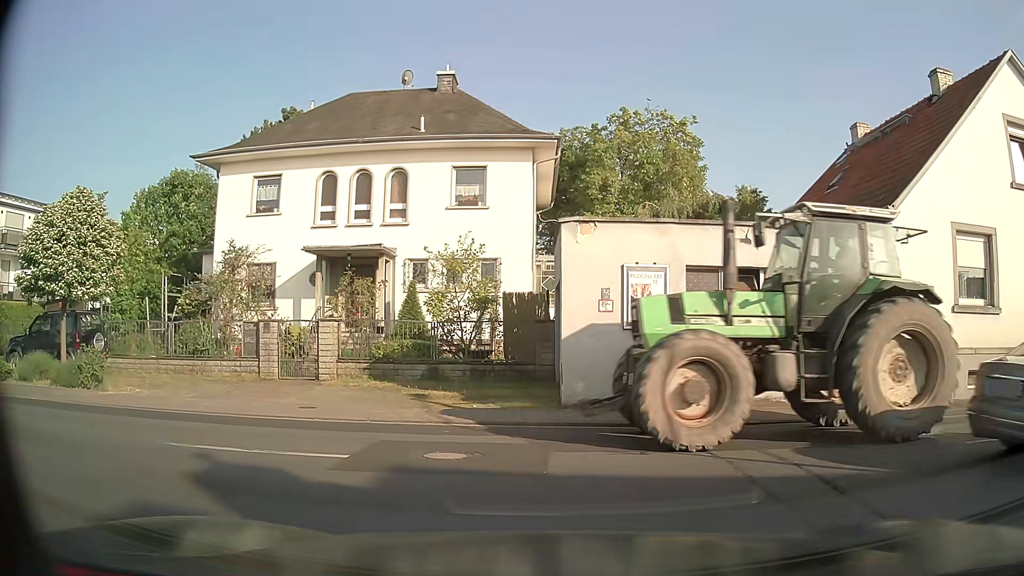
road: residential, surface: asphalt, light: Day
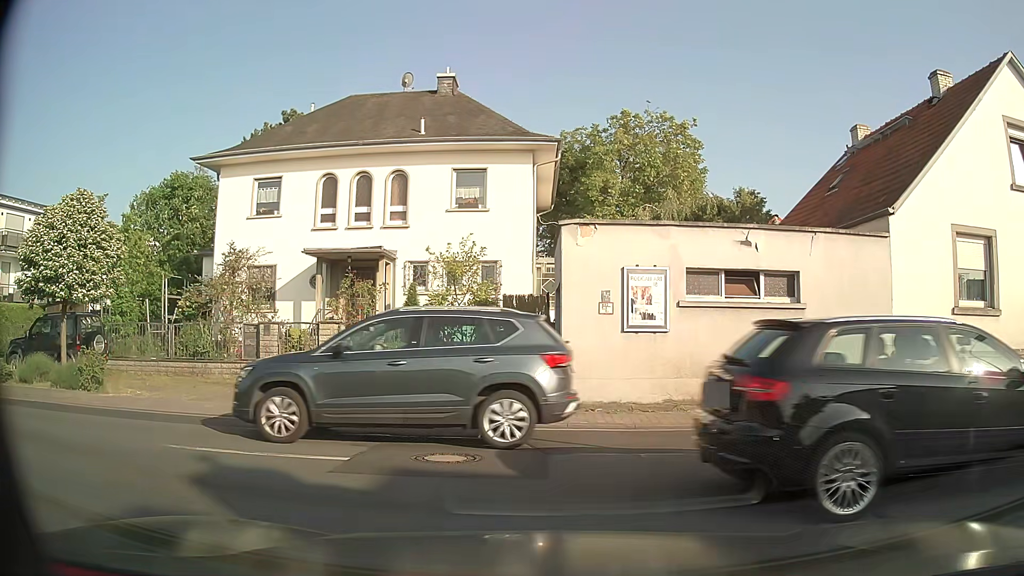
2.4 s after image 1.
(0.0, +0.1) m; 0°
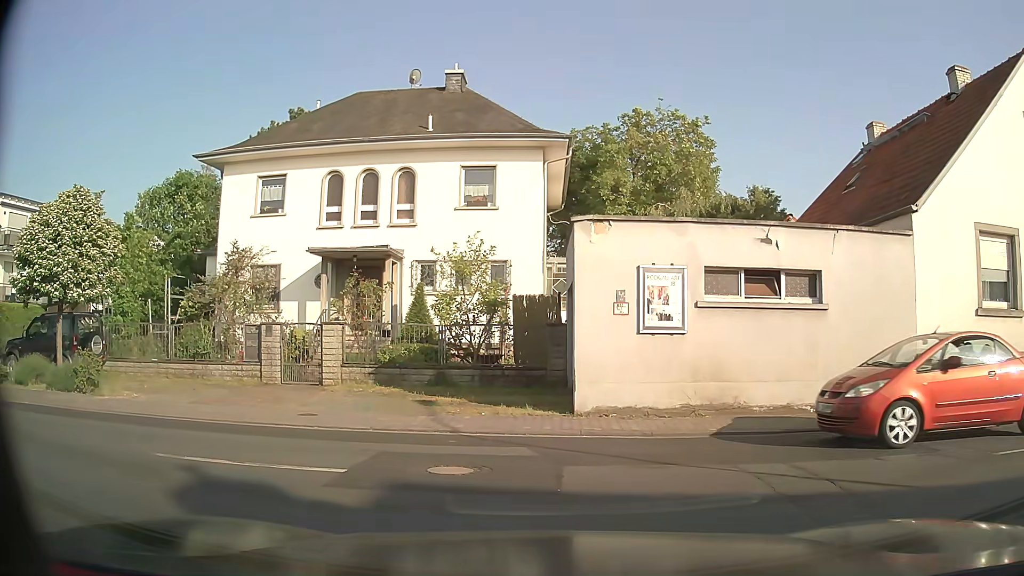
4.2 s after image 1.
(0.0, +0.6) m; 0°
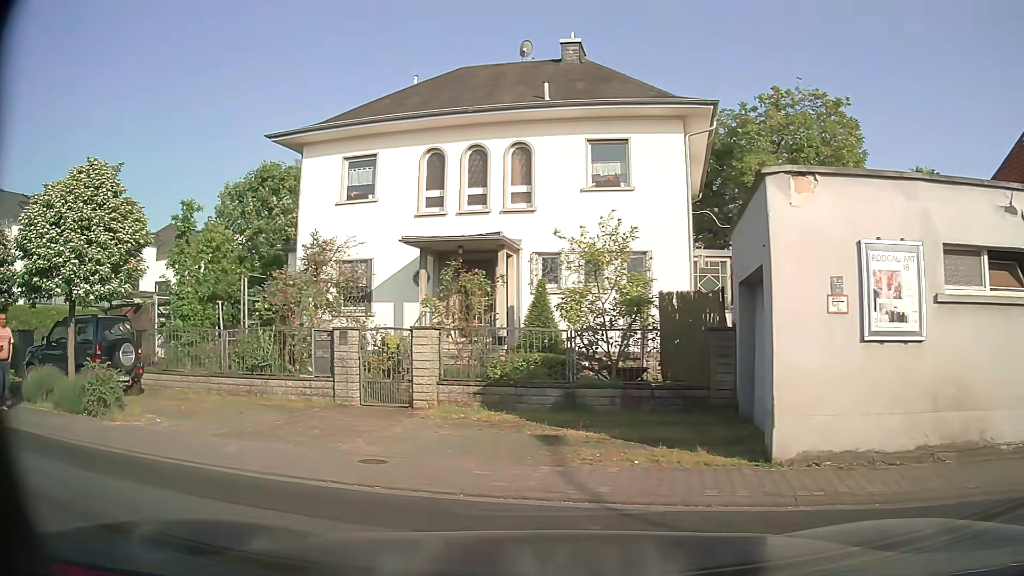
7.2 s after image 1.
(-0.2, +3.9) m; -11°
